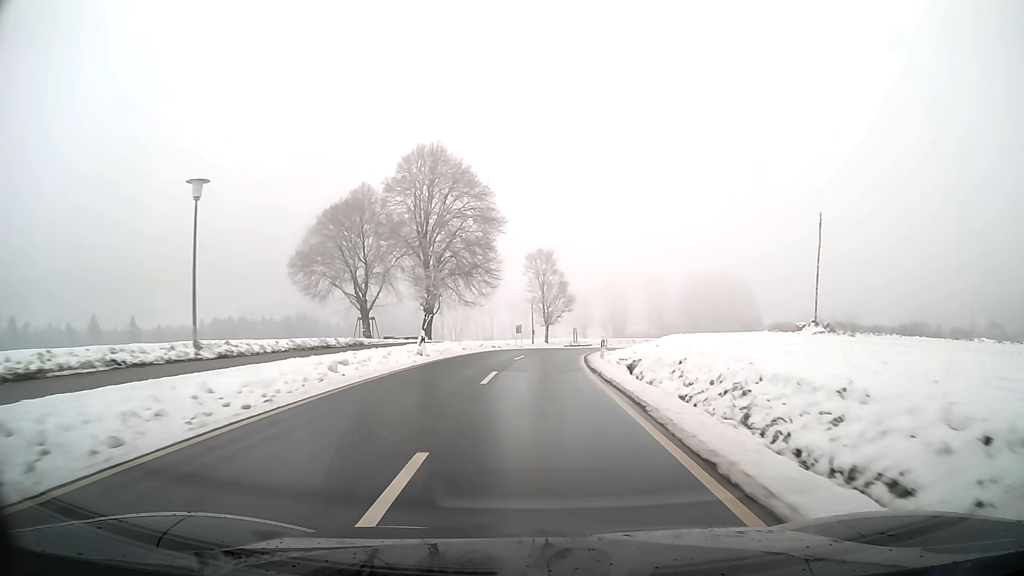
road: tertiary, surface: asphalt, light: Day
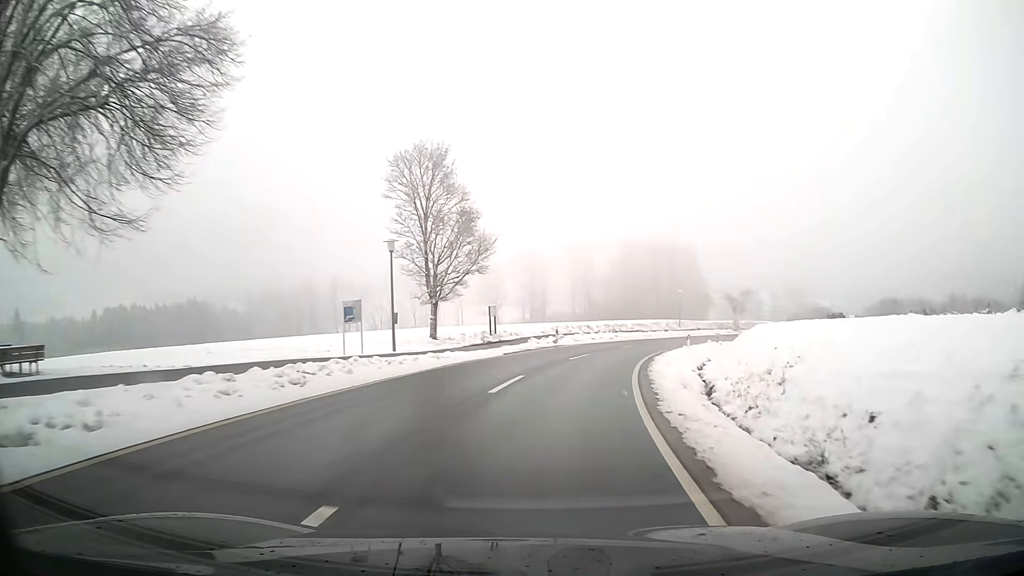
(+2.2, +37.6) m; +9°
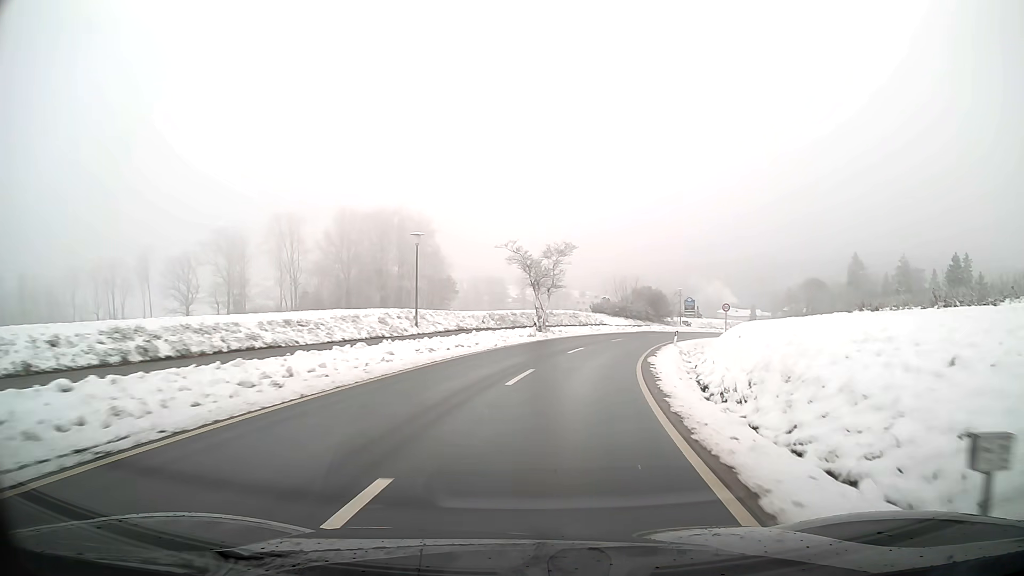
(+9.2, +45.1) m; +23°
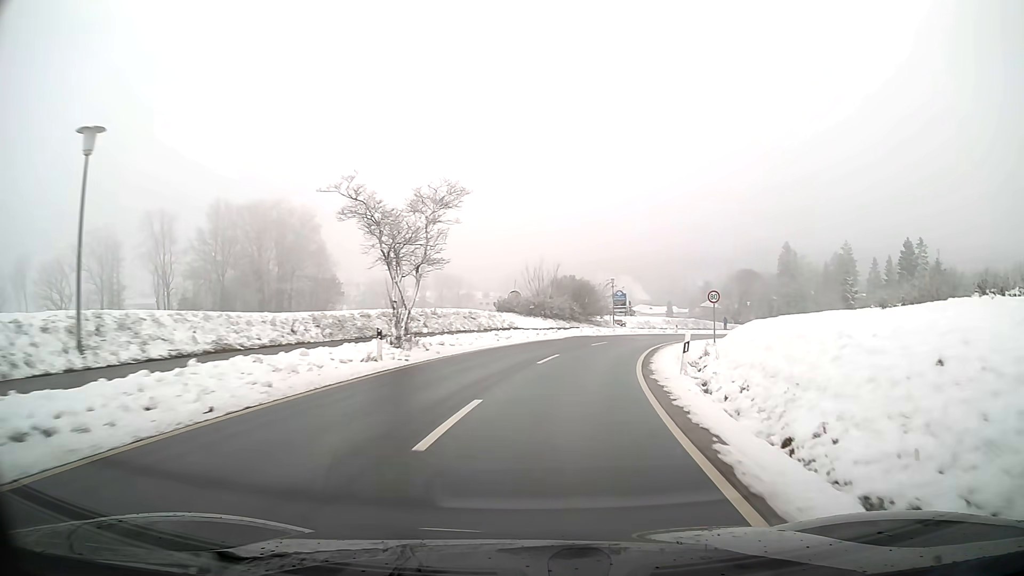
(+1.3, +18.5) m; +8°
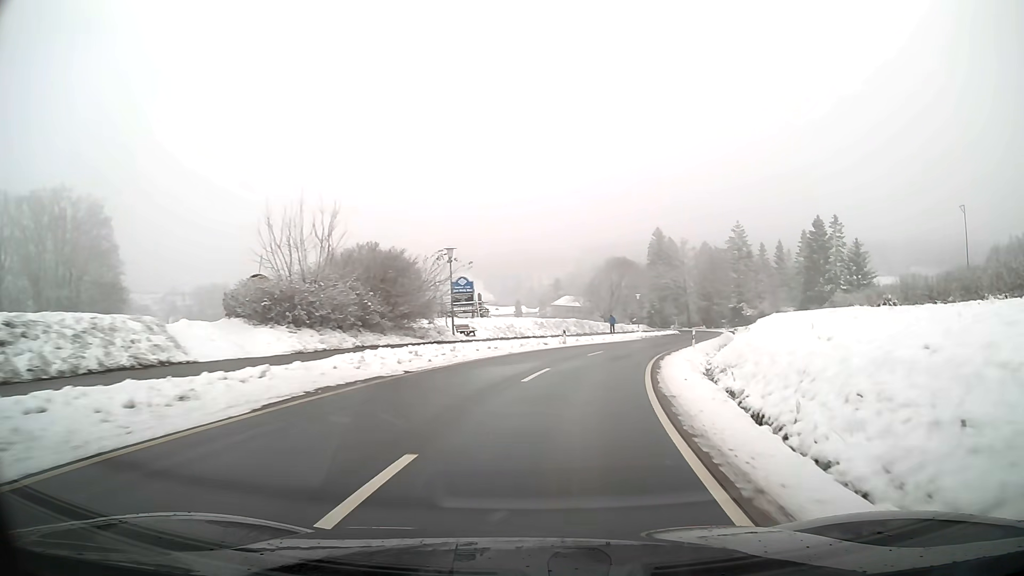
(+3.2, +27.5) m; +14°
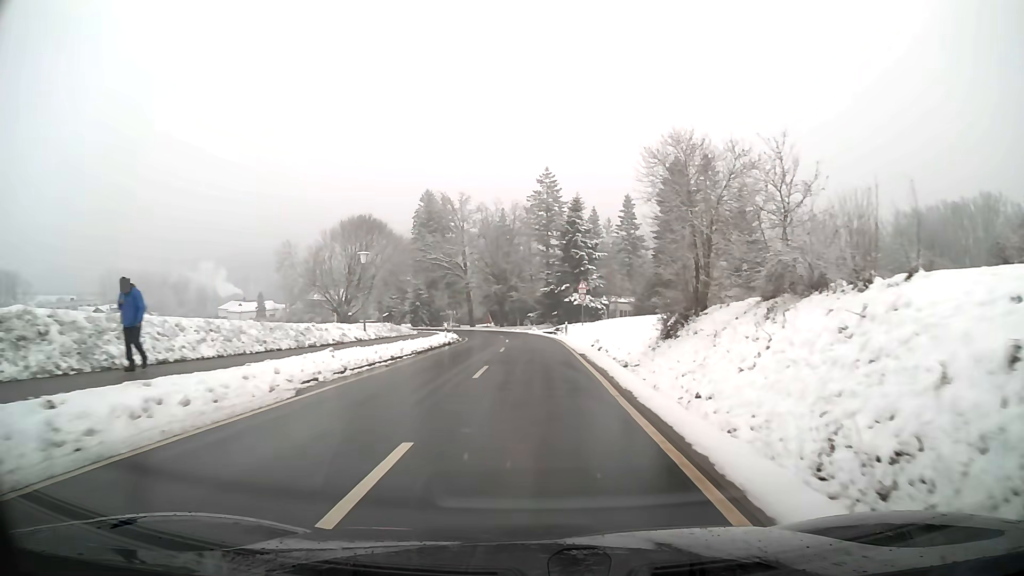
(+8.4, +45.5) m; +17°
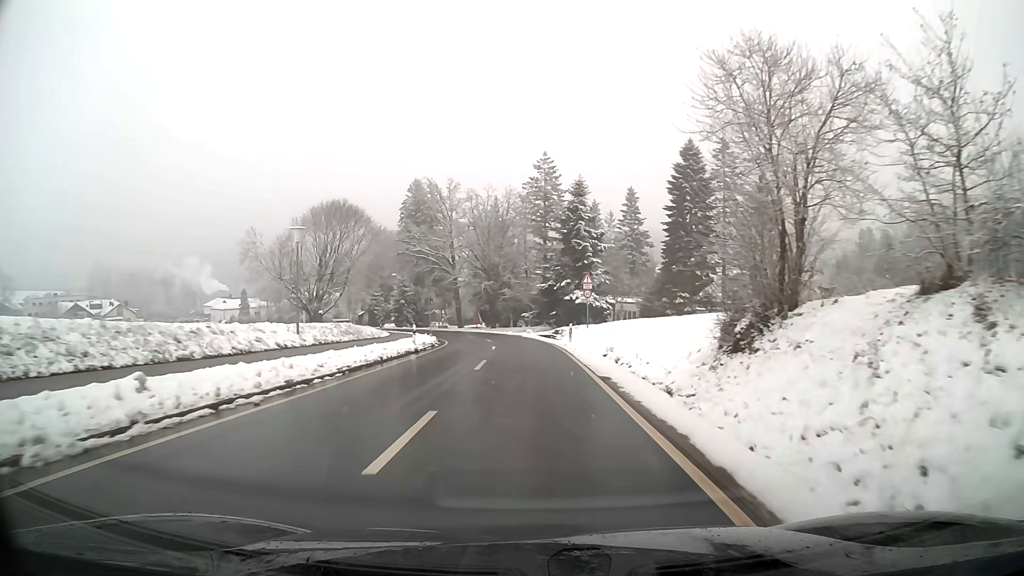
(0.0, +9.4) m; 0°
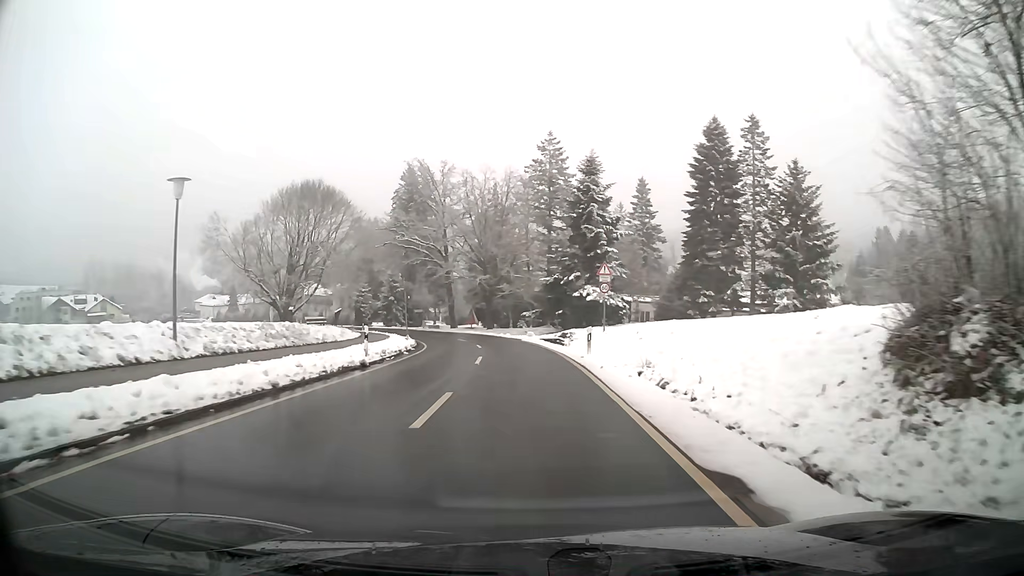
(0.0, +9.4) m; 0°
